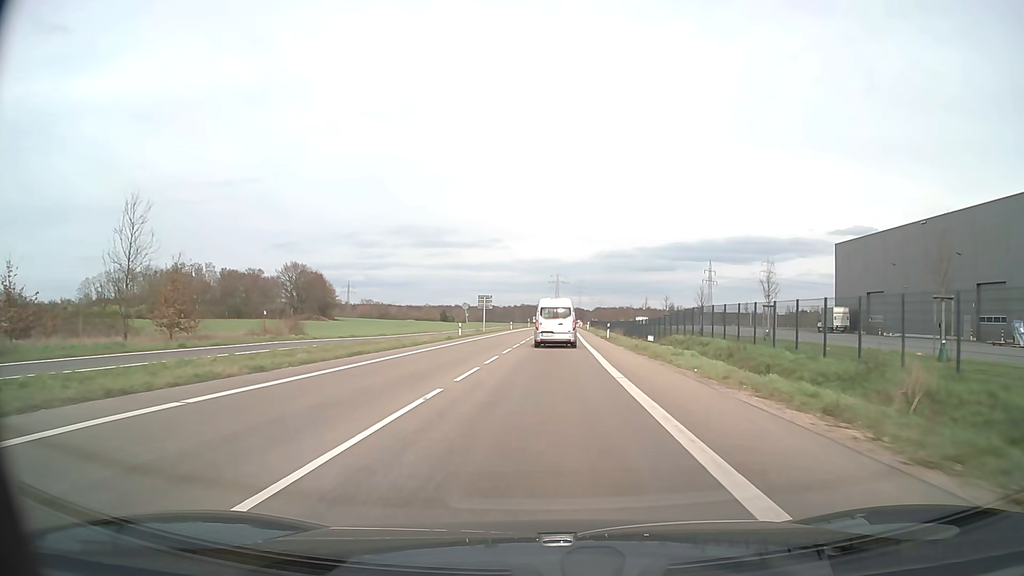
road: secondary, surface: asphalt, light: Day
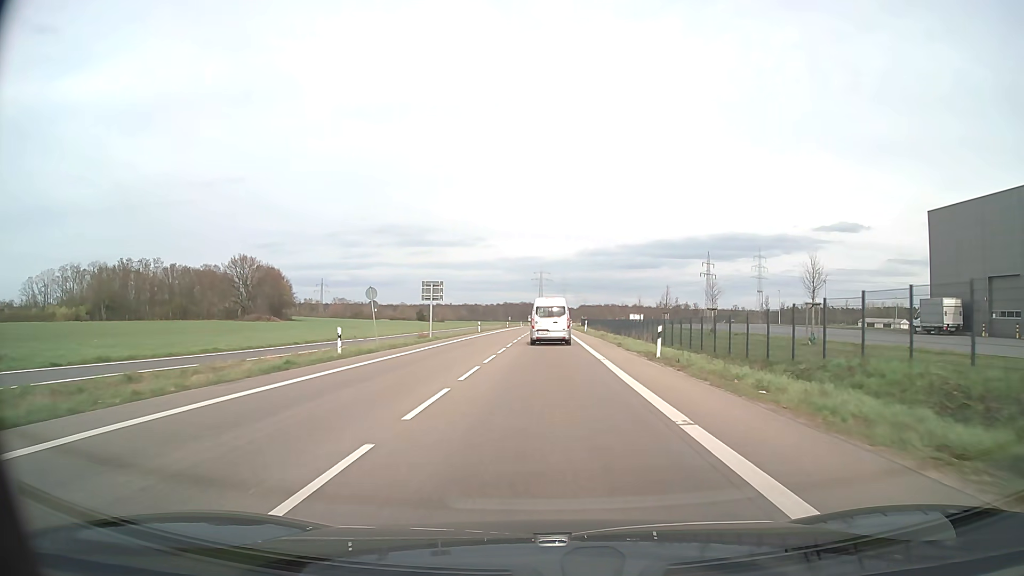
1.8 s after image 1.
(+0.5, +29.1) m; +2°
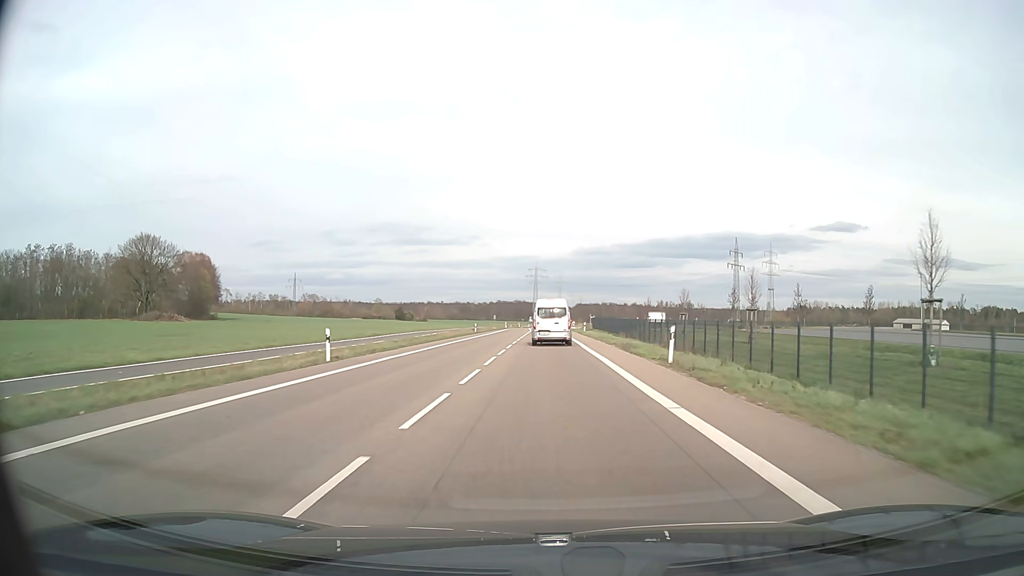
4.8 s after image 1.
(+0.3, +52.3) m; 0°
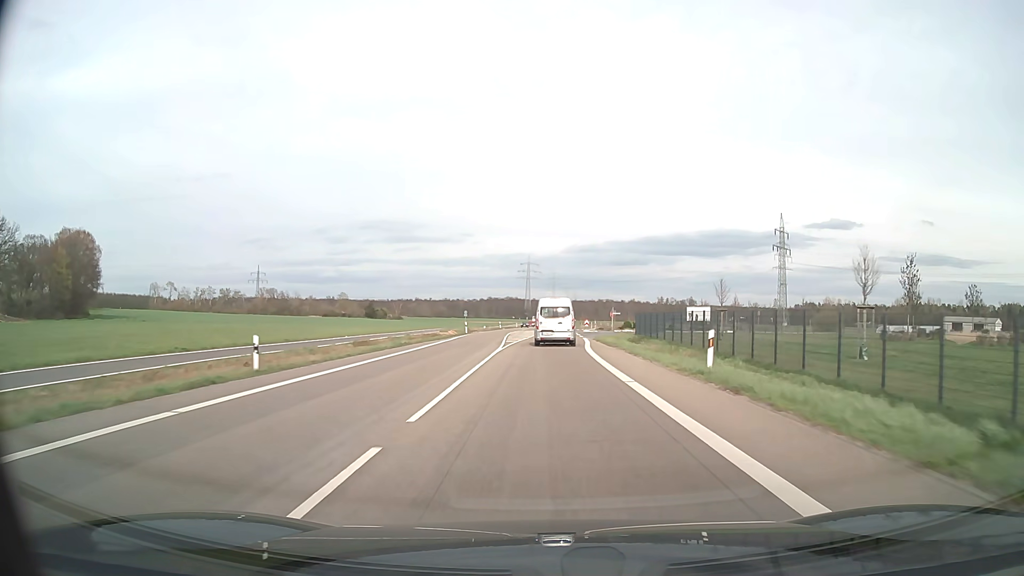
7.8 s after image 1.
(+0.2, +56.8) m; +1°
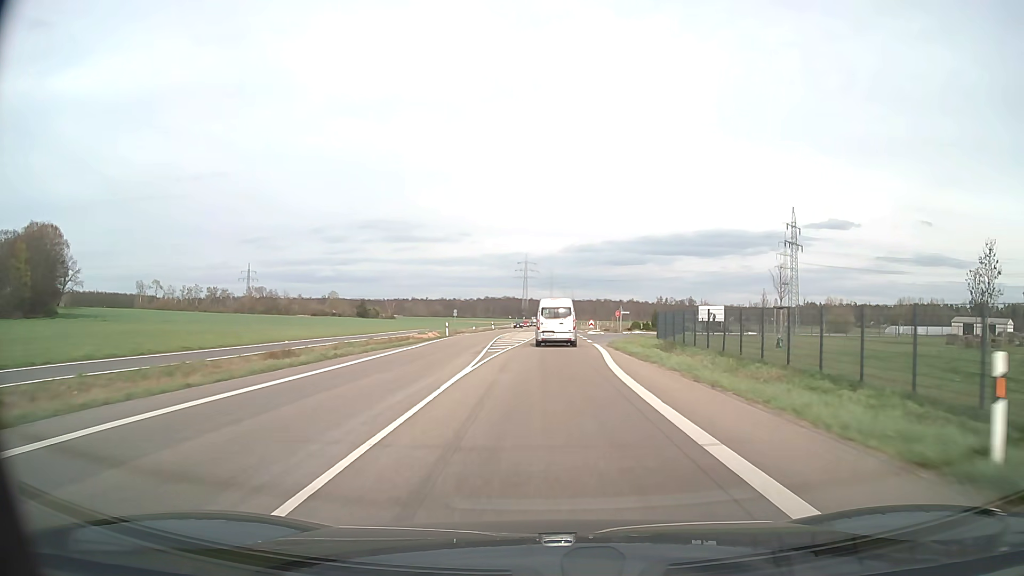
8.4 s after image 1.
(0.0, +11.9) m; 0°
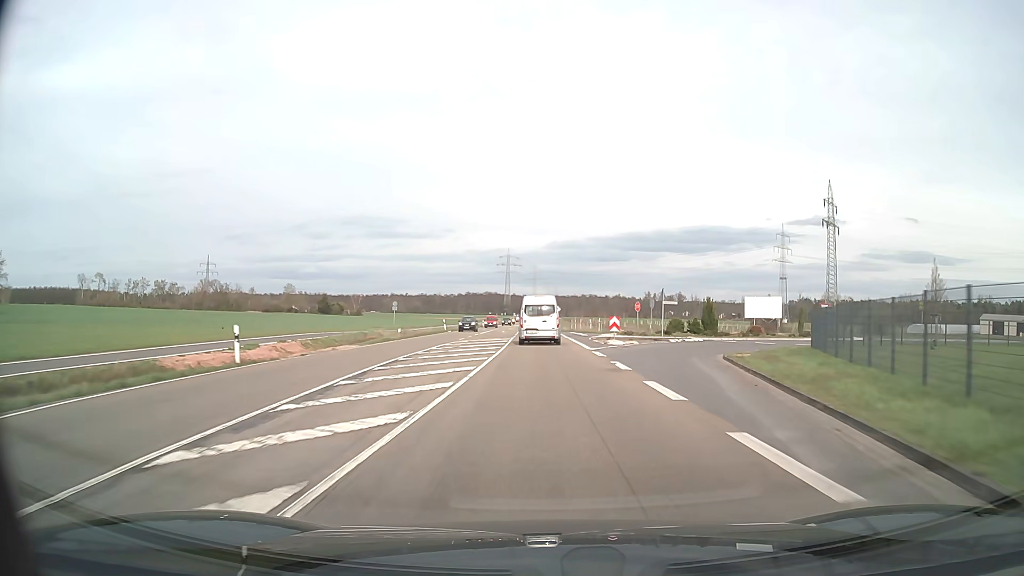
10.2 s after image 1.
(+0.6, +36.2) m; +1°
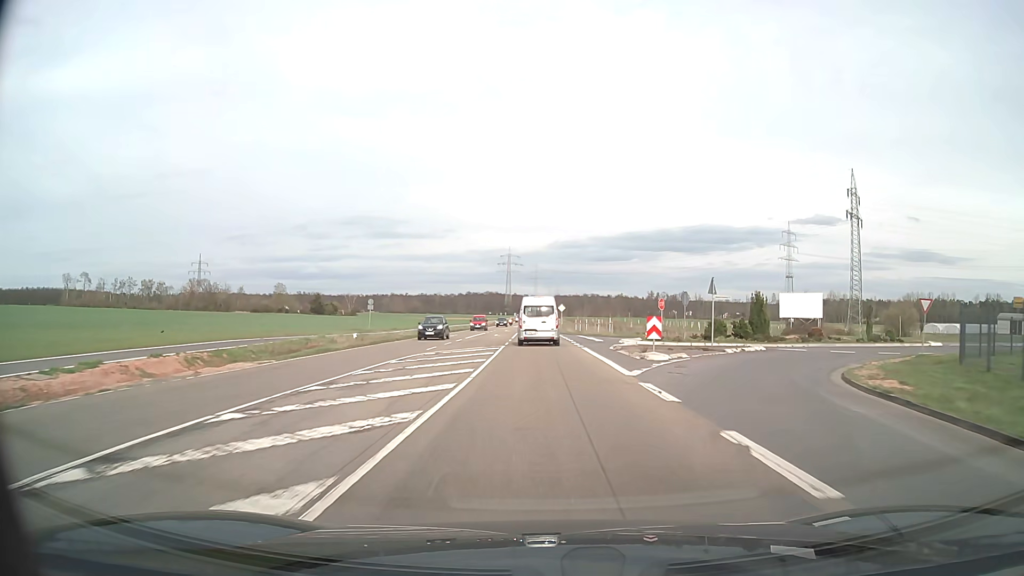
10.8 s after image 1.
(0.0, +12.1) m; 0°
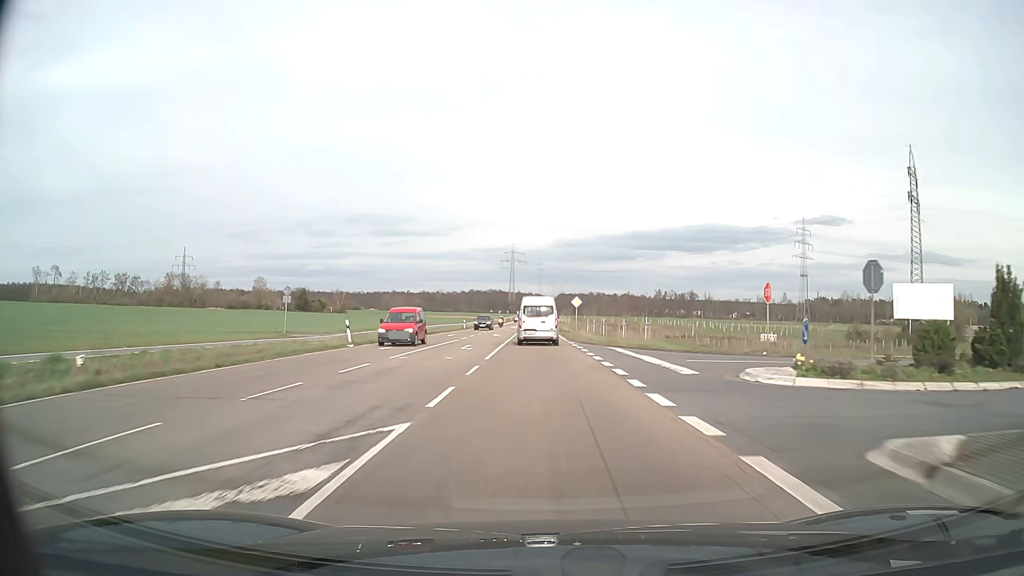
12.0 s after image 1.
(0.0, +24.0) m; 0°
(0, +10) (0, +20) (0, +30) (0, +40) (0, +50) (0, +60) (0, +70) (-1, +80) (-1, +90) (-1, +100) m
